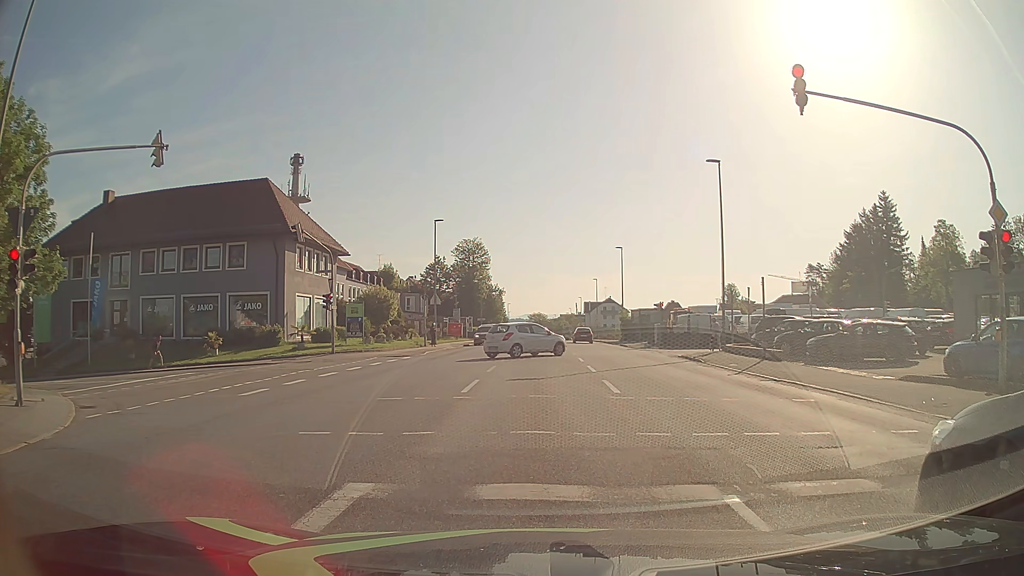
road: tertiary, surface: asphalt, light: Day
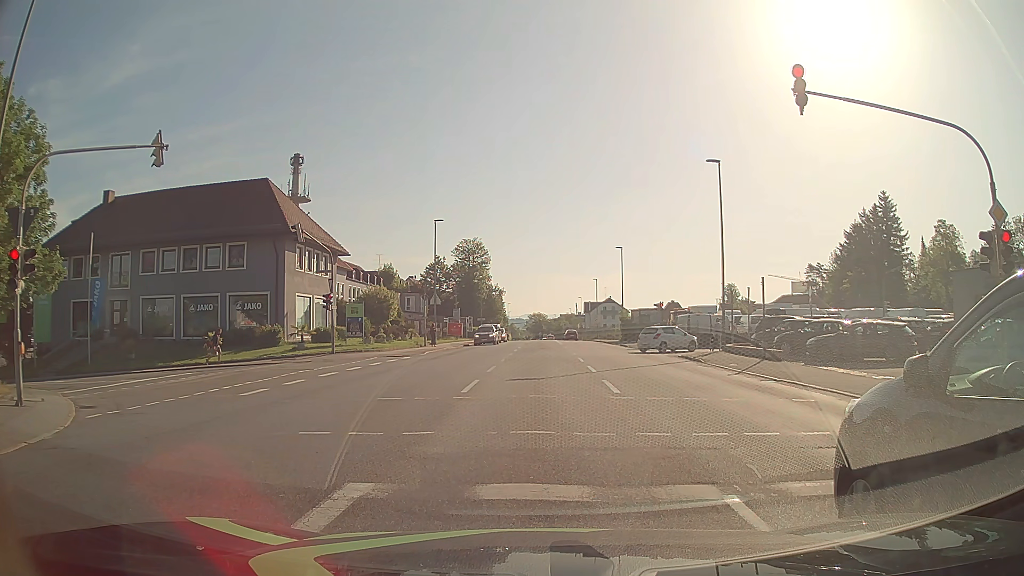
(0.0, 0.0) m; 0°
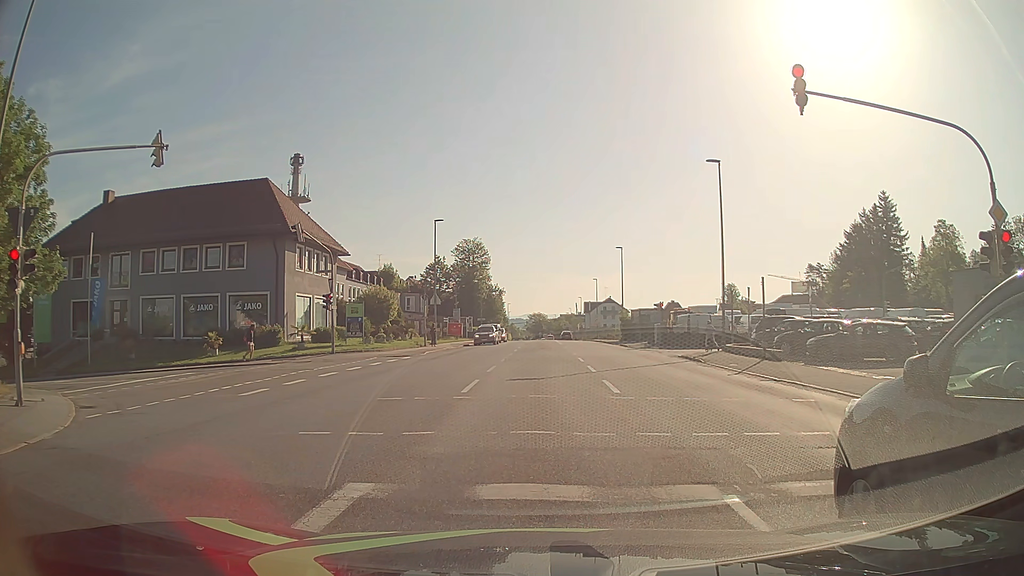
(0.0, 0.0) m; 0°
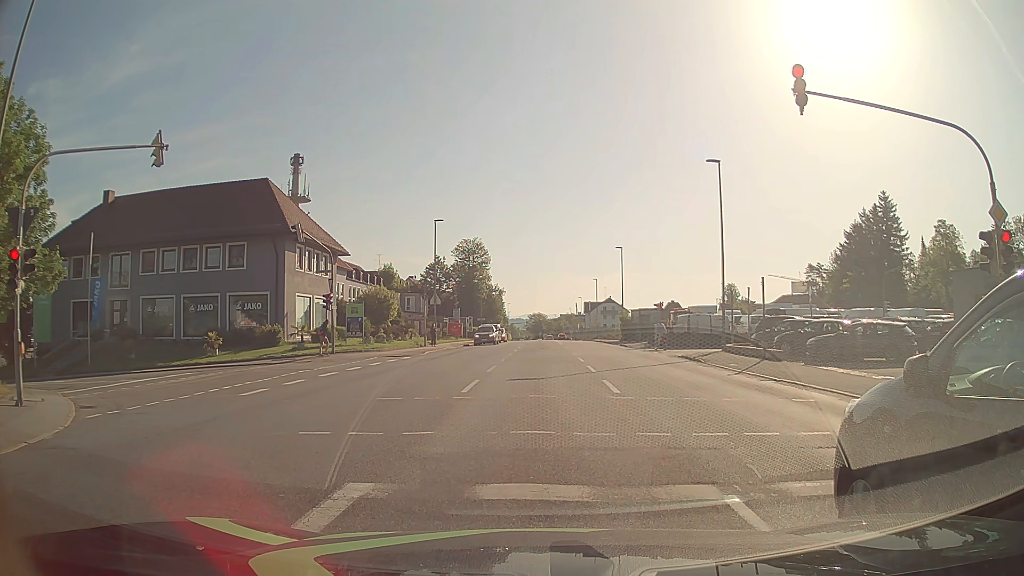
(0.0, 0.0) m; 0°
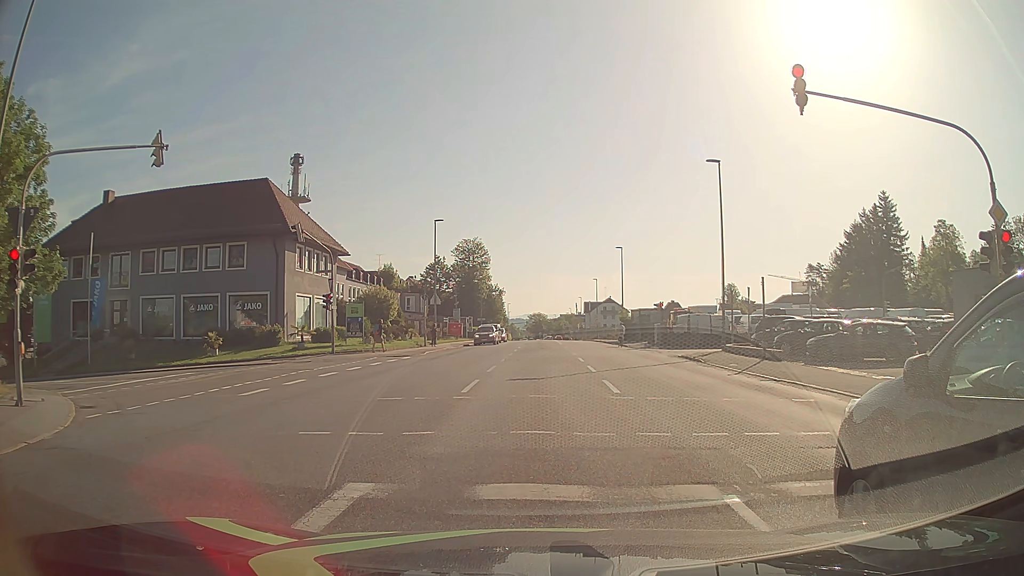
(0.0, 0.0) m; 0°
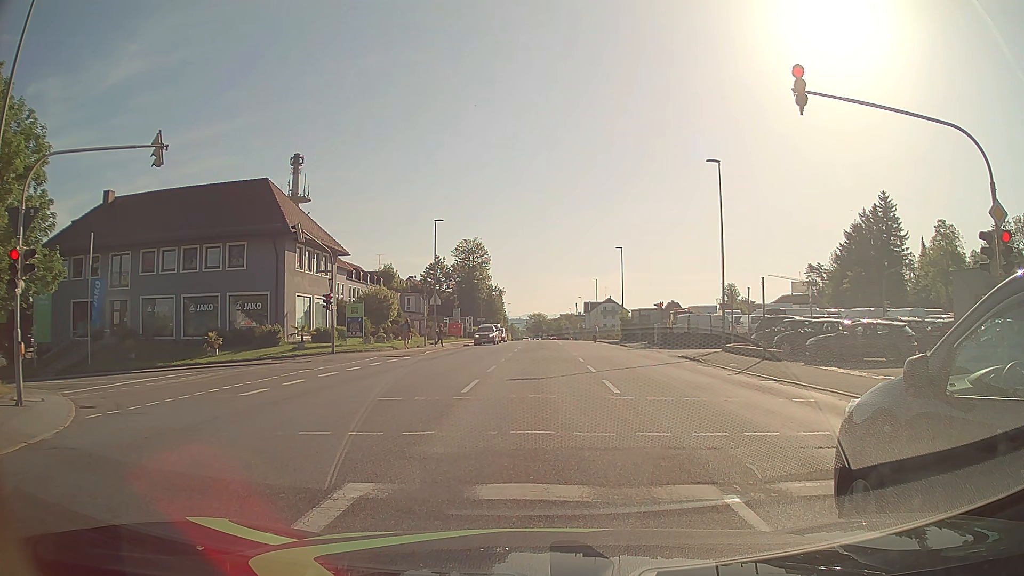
(0.0, 0.0) m; 0°
